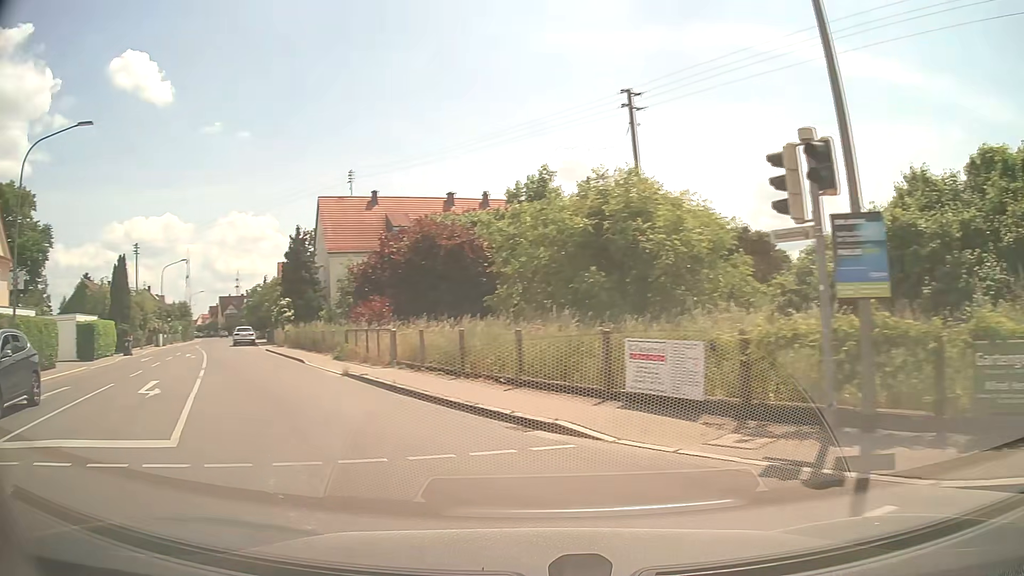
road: tertiary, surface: asphalt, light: Day
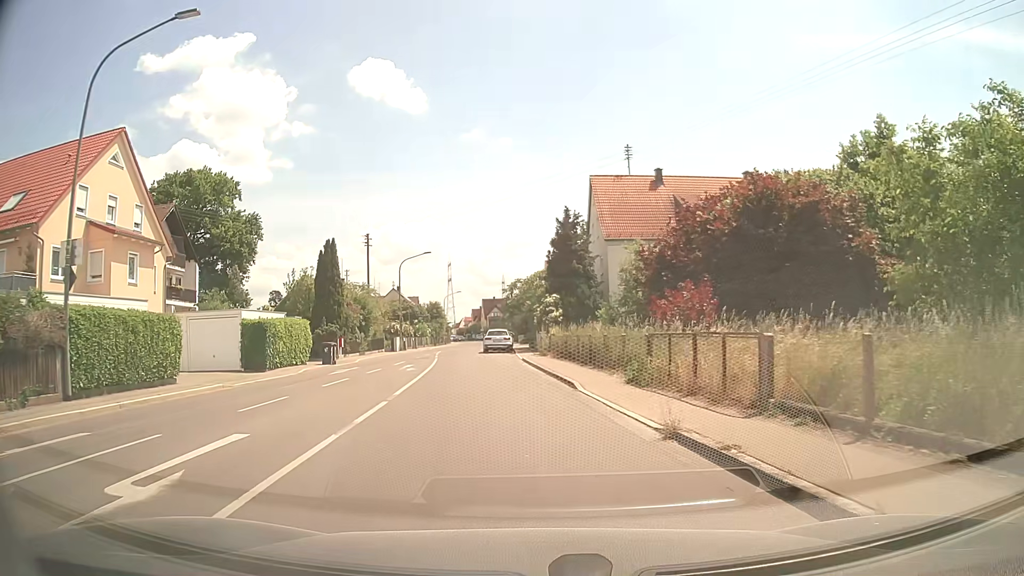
(-3.0, +10.1) m; -24°
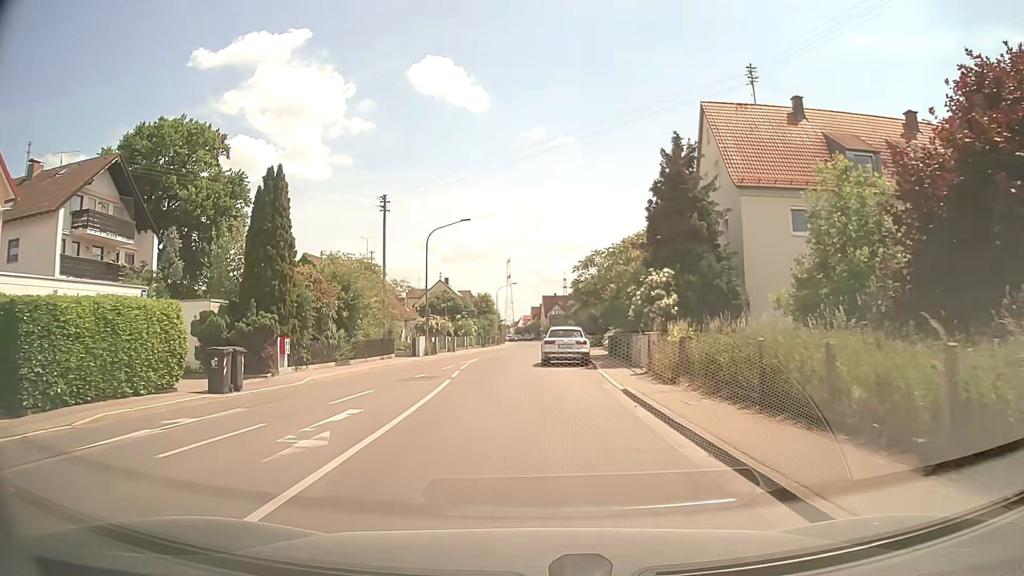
(-1.1, +17.5) m; -5°
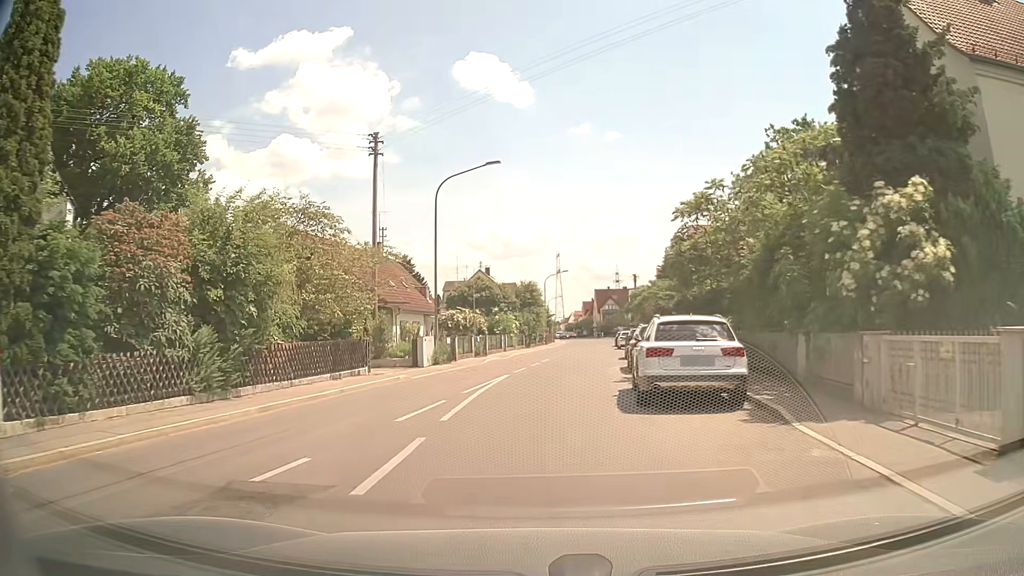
(-0.5, +14.8) m; -4°
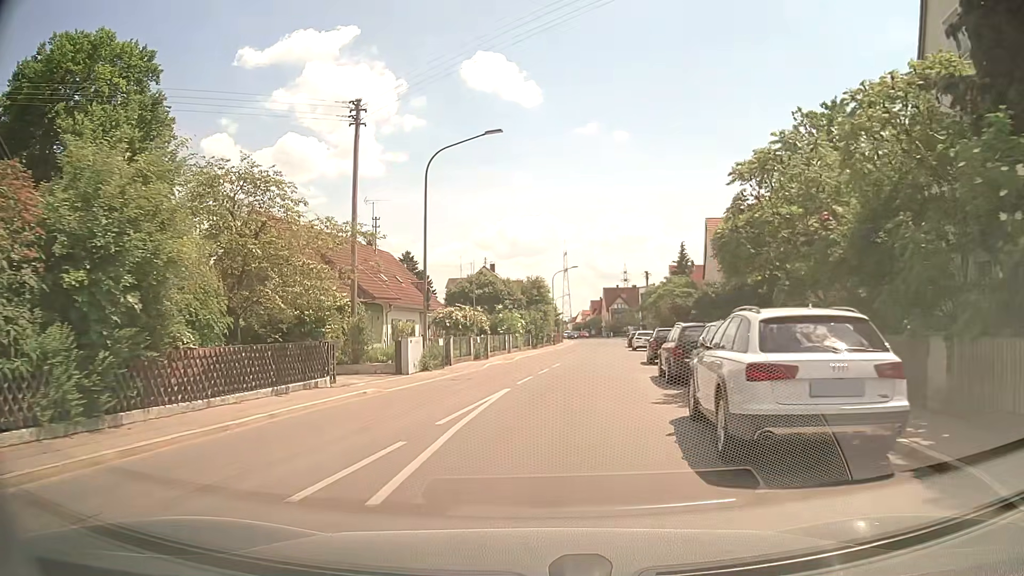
(0.0, +4.8) m; -1°
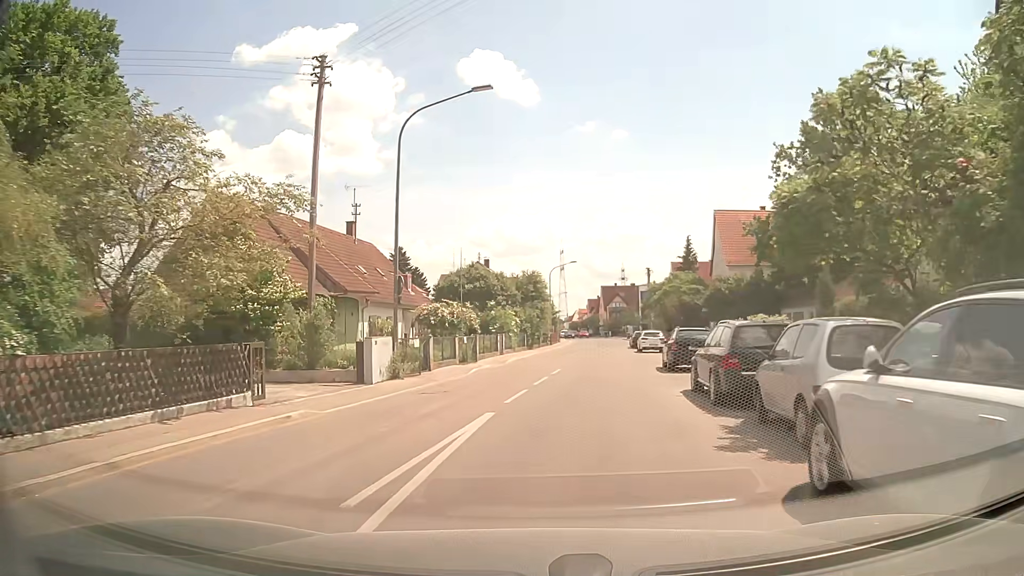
(0.0, +4.6) m; 0°
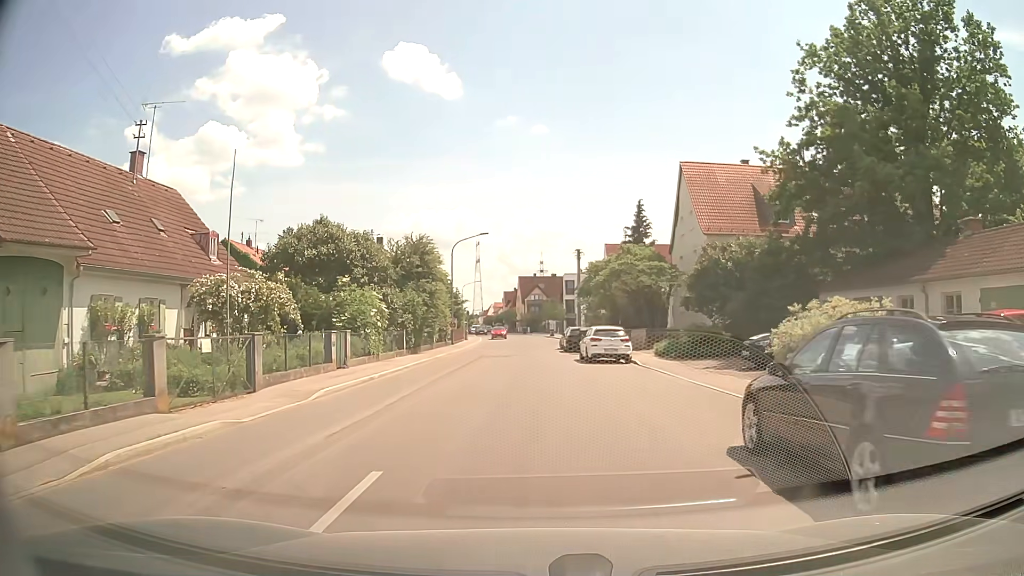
(+1.4, +18.1) m; +7°
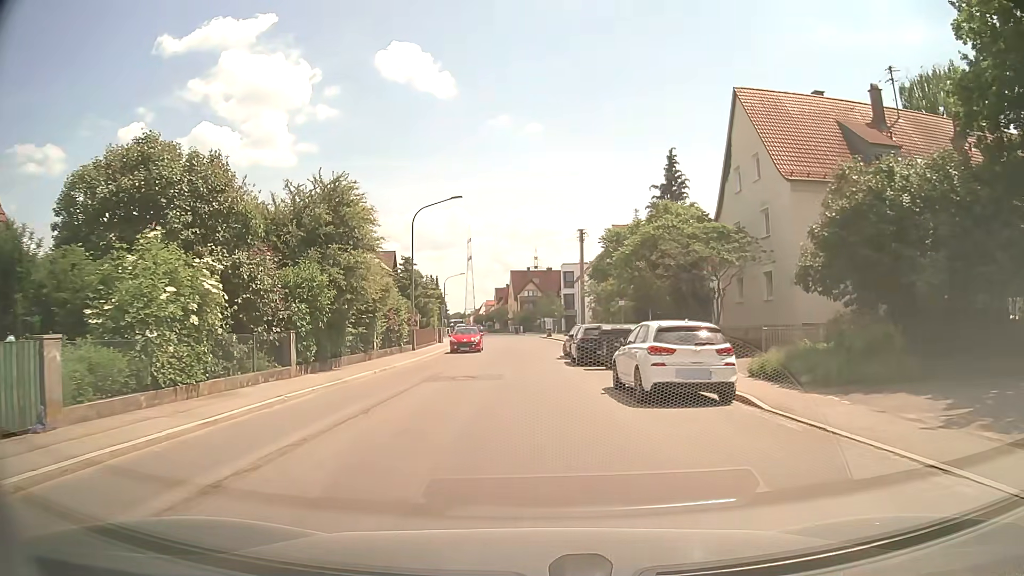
(+0.1, +14.9) m; +1°
(0, +10) (-1, +20) (-1, +30) (0, +40) (0, +50) (0, +60) (-1, +70) (-2, +80) (-4, +90) (-5, +100) m
